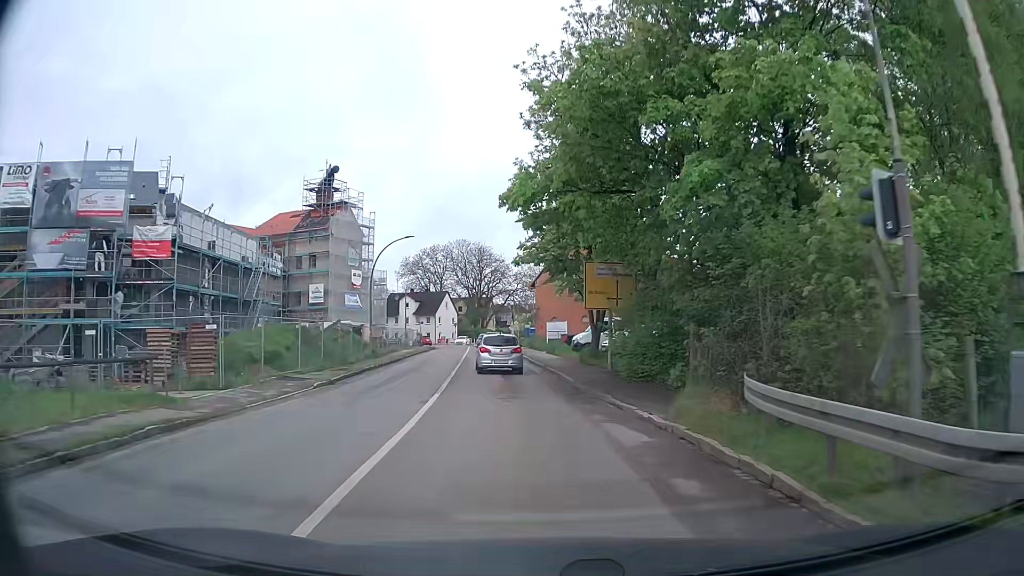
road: tertiary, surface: asphalt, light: Day
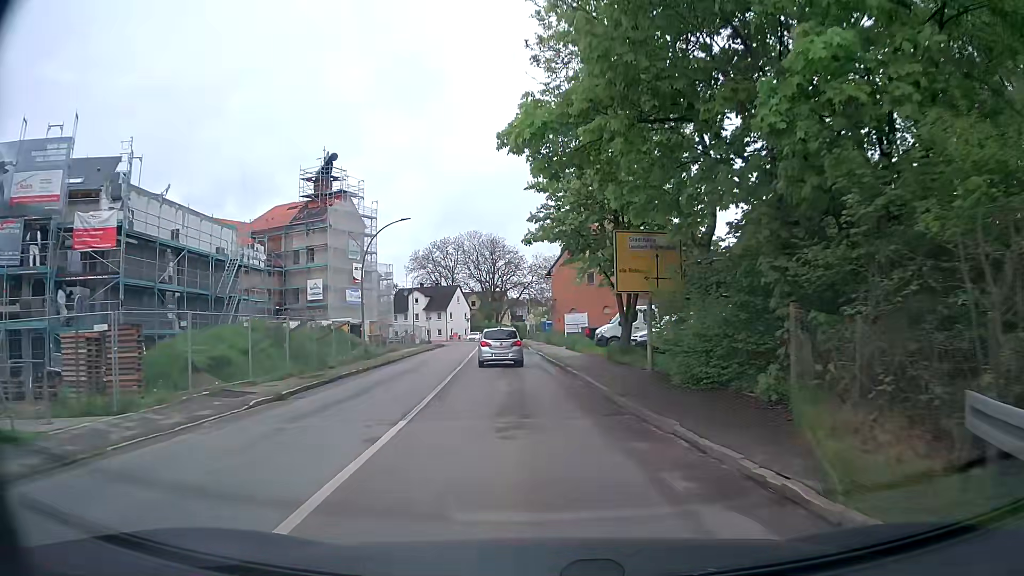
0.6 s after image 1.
(0.0, +5.7) m; -1°
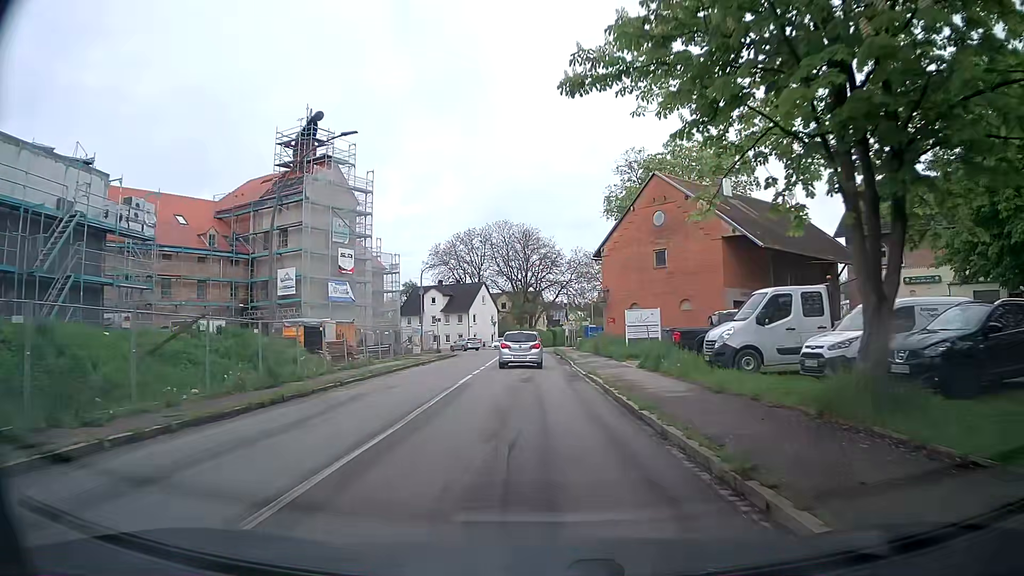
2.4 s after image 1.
(-0.6, +17.7) m; -4°
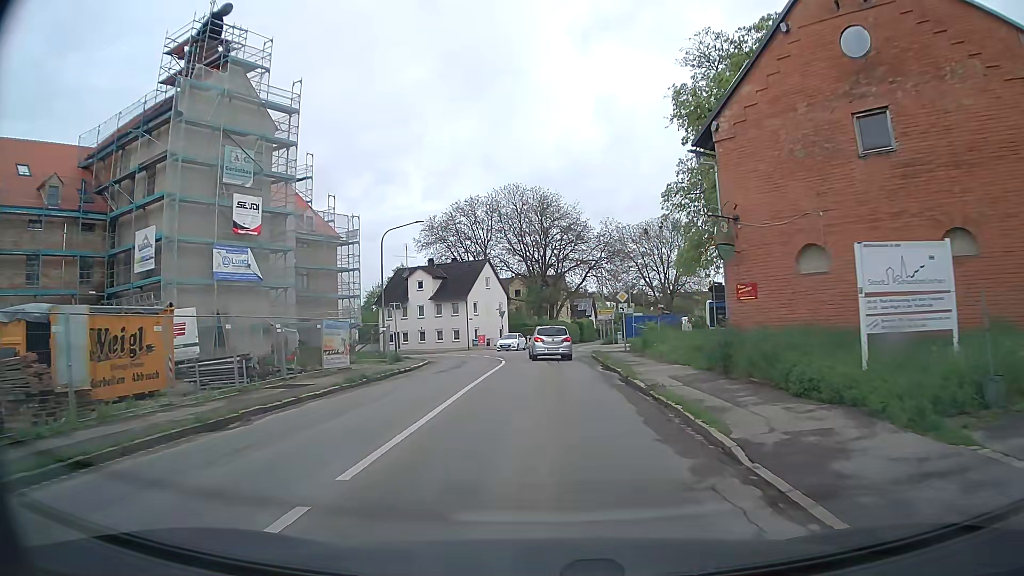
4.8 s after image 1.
(-0.3, +23.3) m; -2°
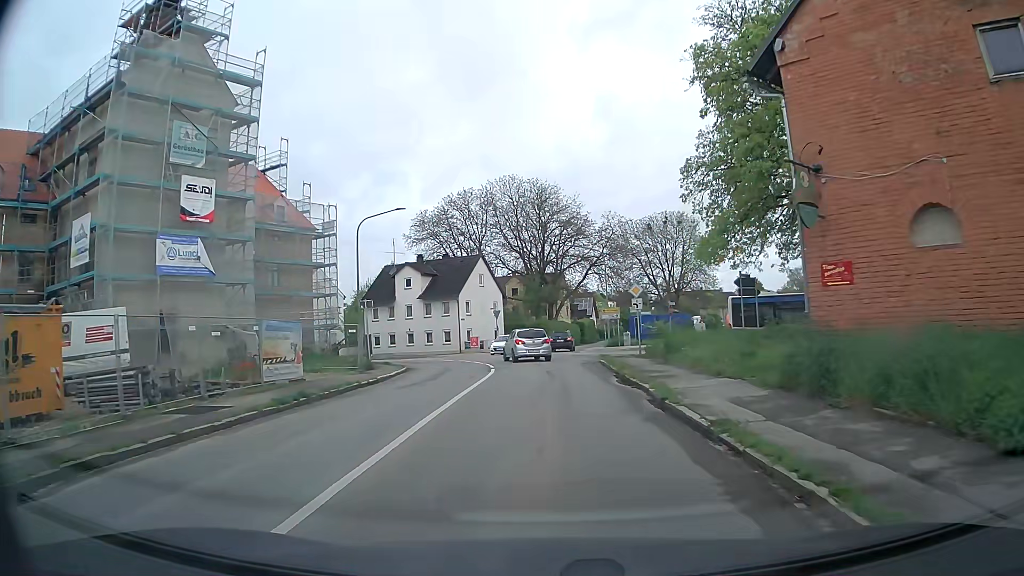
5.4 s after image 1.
(0.0, +5.3) m; 0°
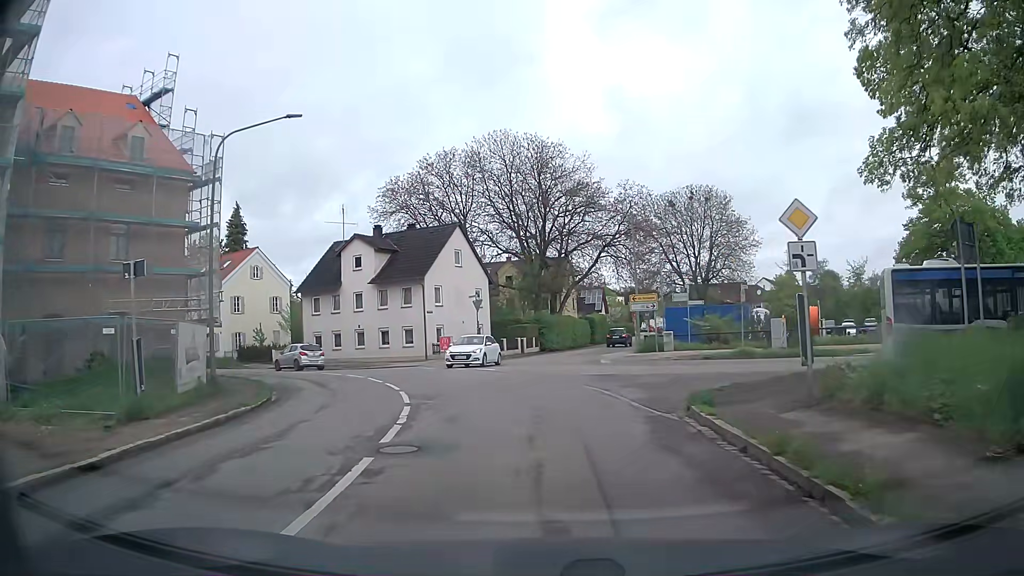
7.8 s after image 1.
(0.0, +17.2) m; -1°
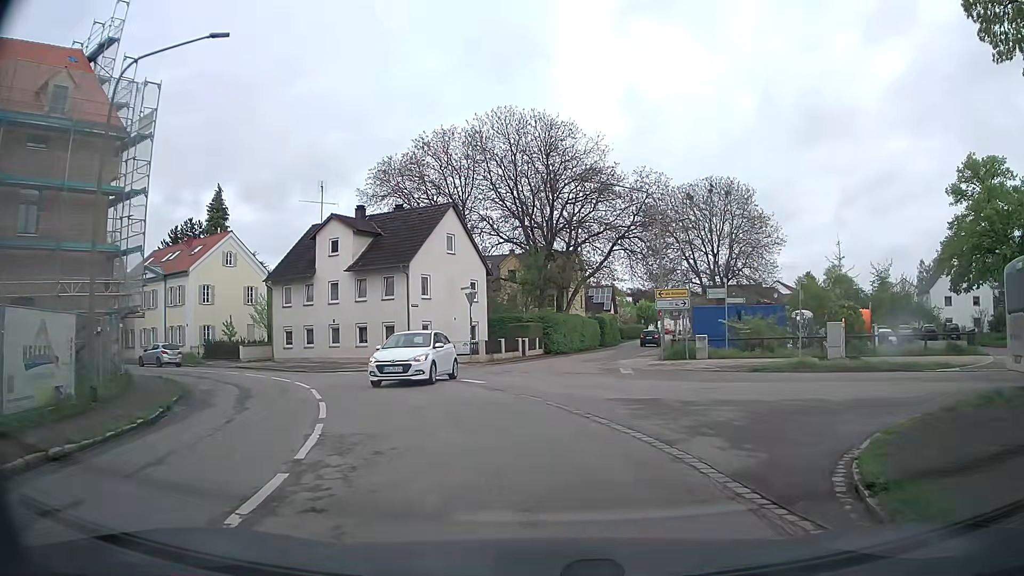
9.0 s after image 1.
(0.0, +6.5) m; +1°
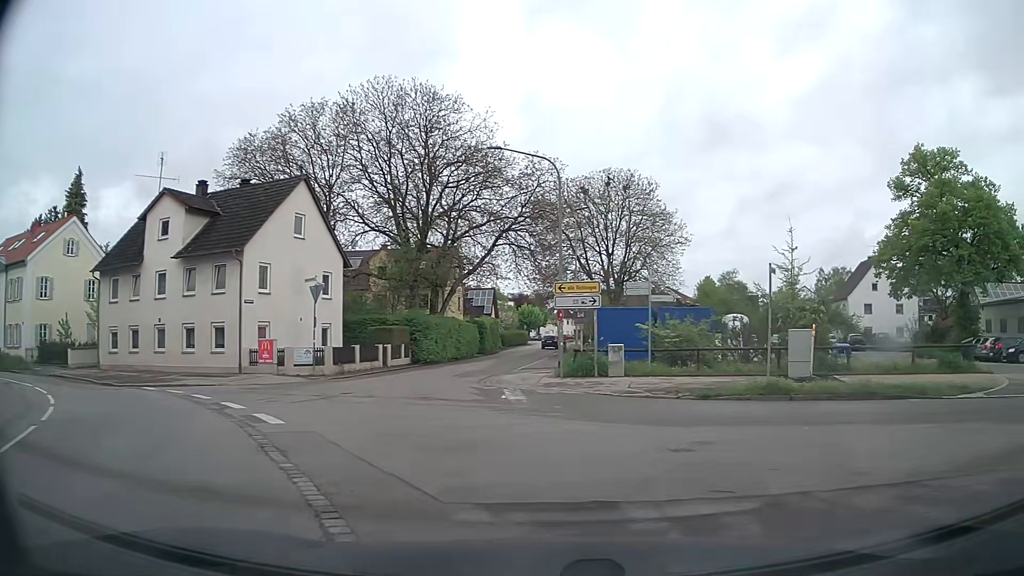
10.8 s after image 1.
(+0.2, +7.5) m; +9°
